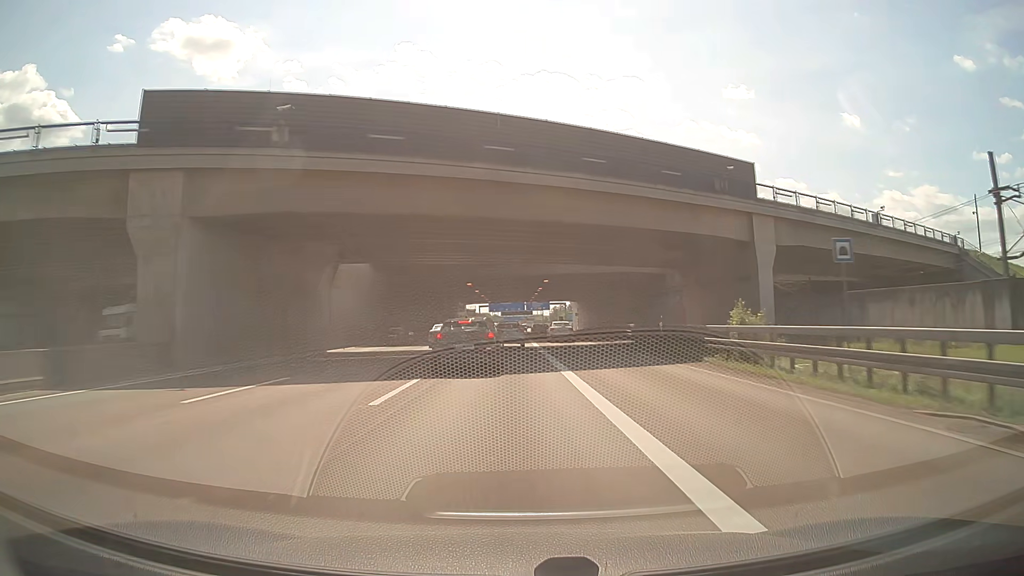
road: motorway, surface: asphalt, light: Day
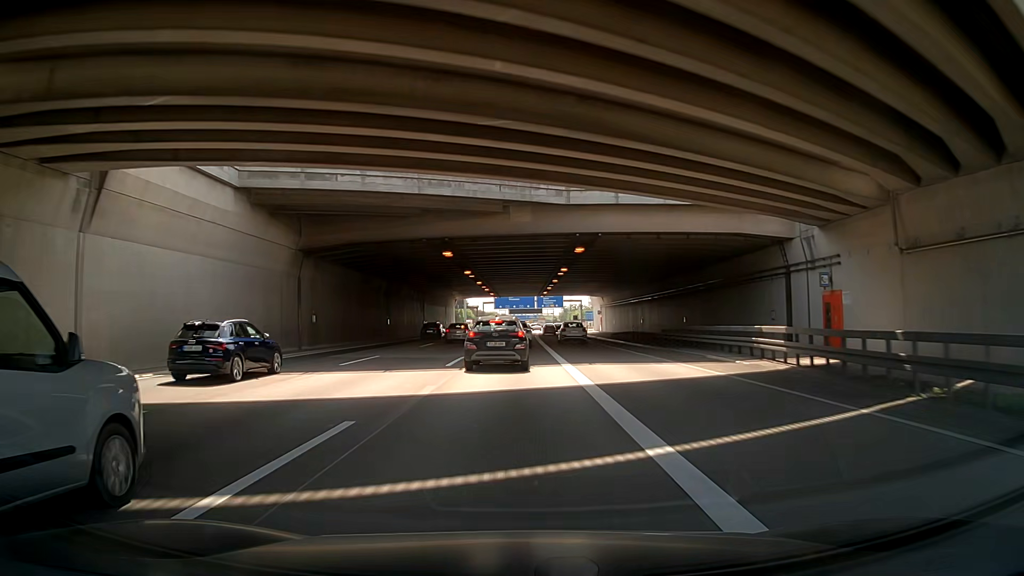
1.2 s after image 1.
(-0.2, +25.7) m; 0°
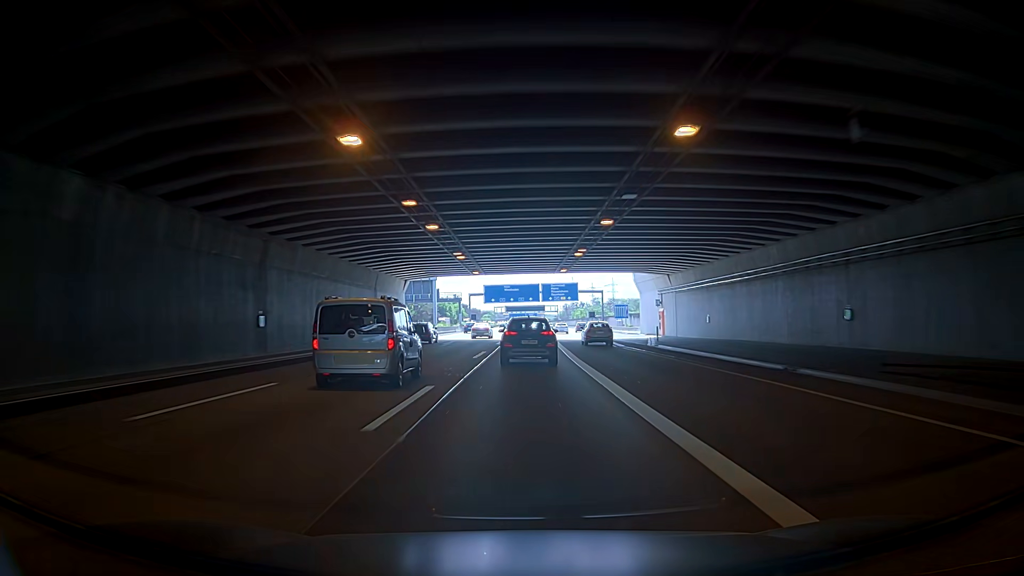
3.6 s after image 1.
(-0.4, +48.8) m; -1°
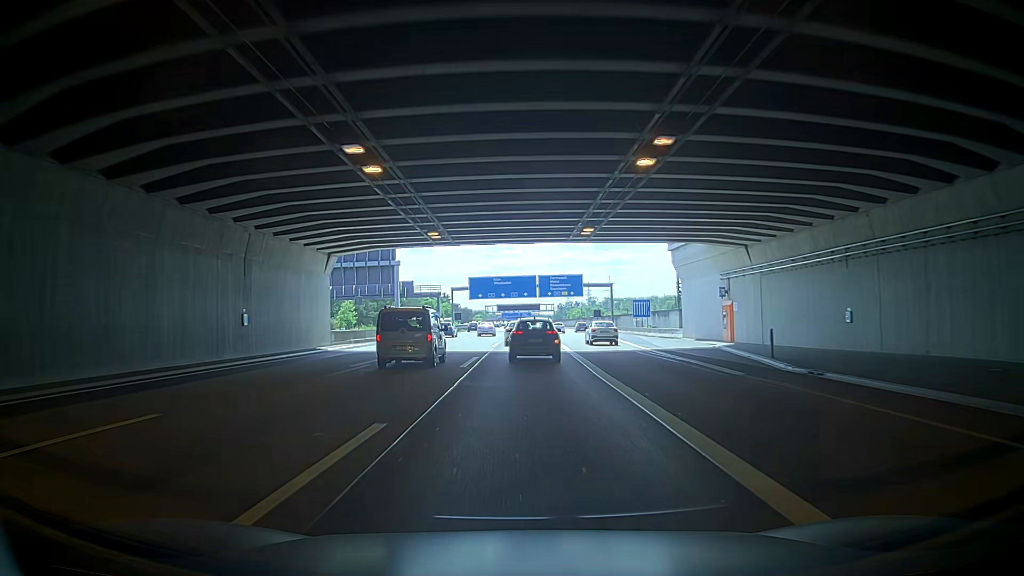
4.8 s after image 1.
(0.0, +23.1) m; +1°
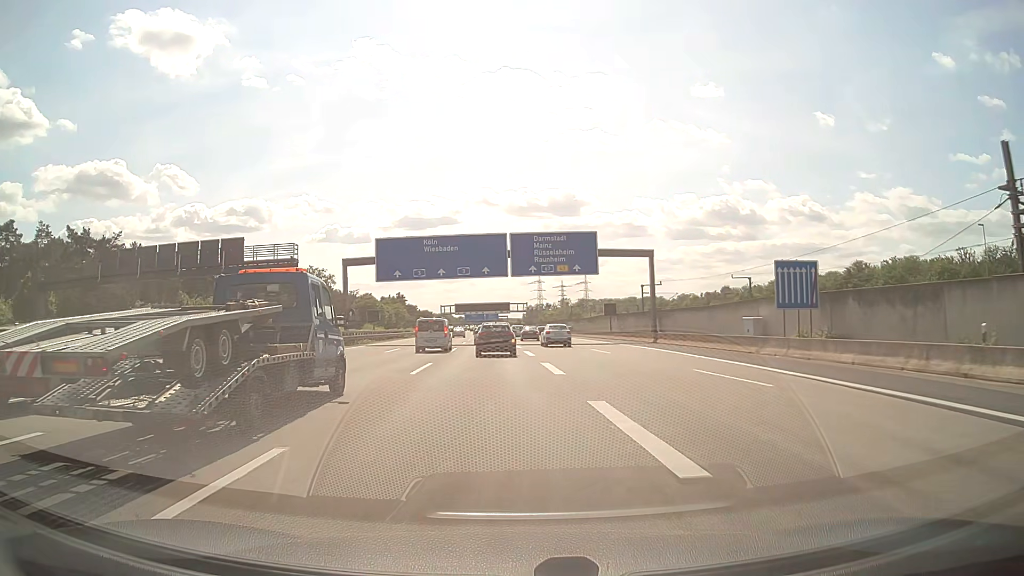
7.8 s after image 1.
(+1.8, +55.5) m; +4°
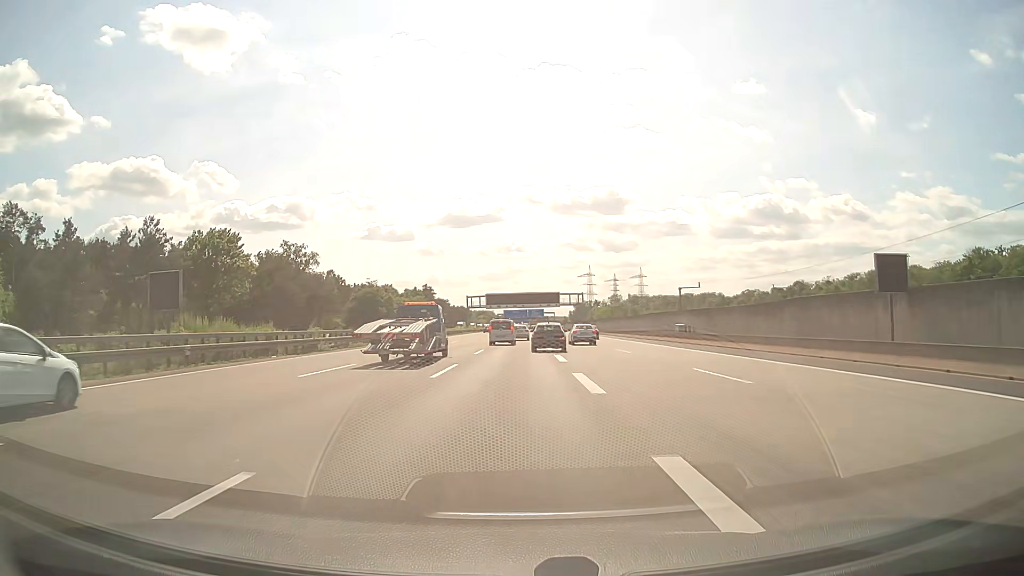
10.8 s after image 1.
(-2.1, +55.2) m; -4°
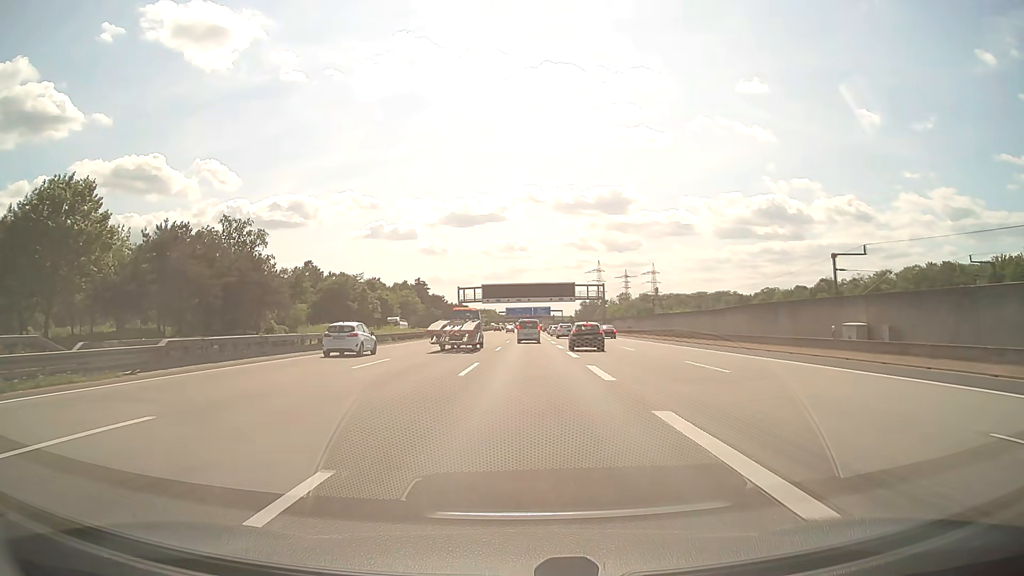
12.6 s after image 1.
(-0.2, +33.2) m; 0°
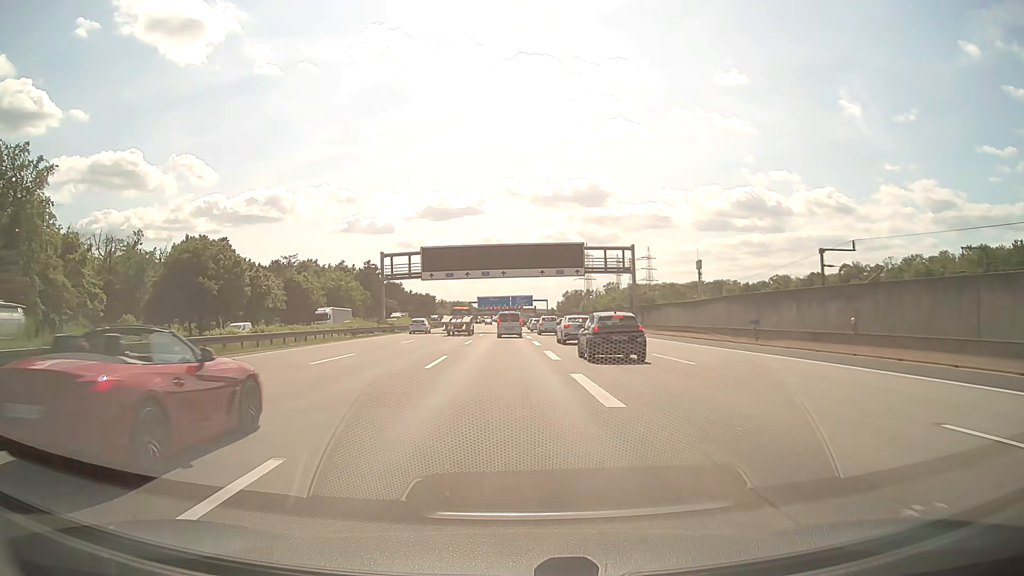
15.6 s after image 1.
(+1.2, +54.1) m; +2°
